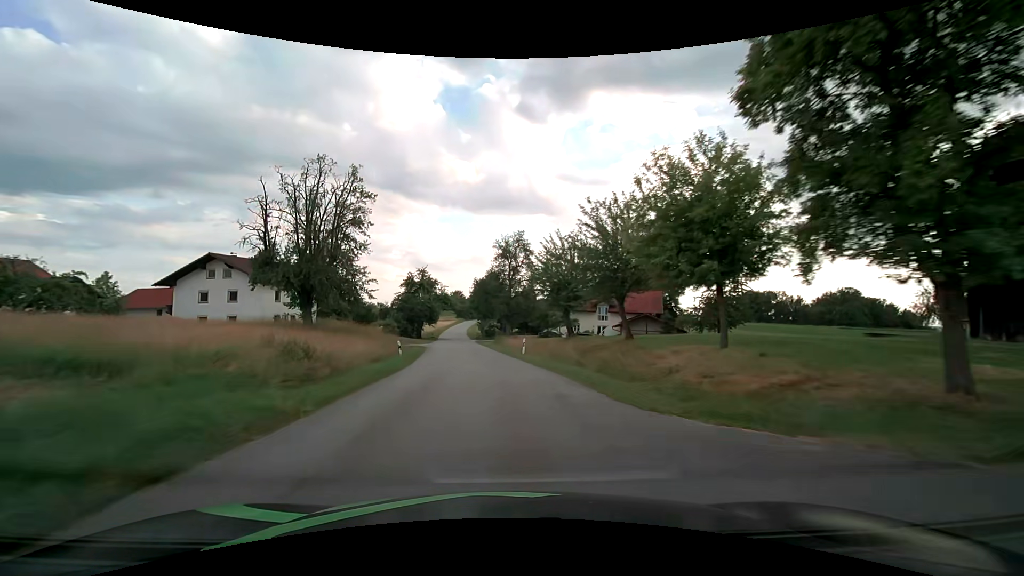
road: tertiary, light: Day
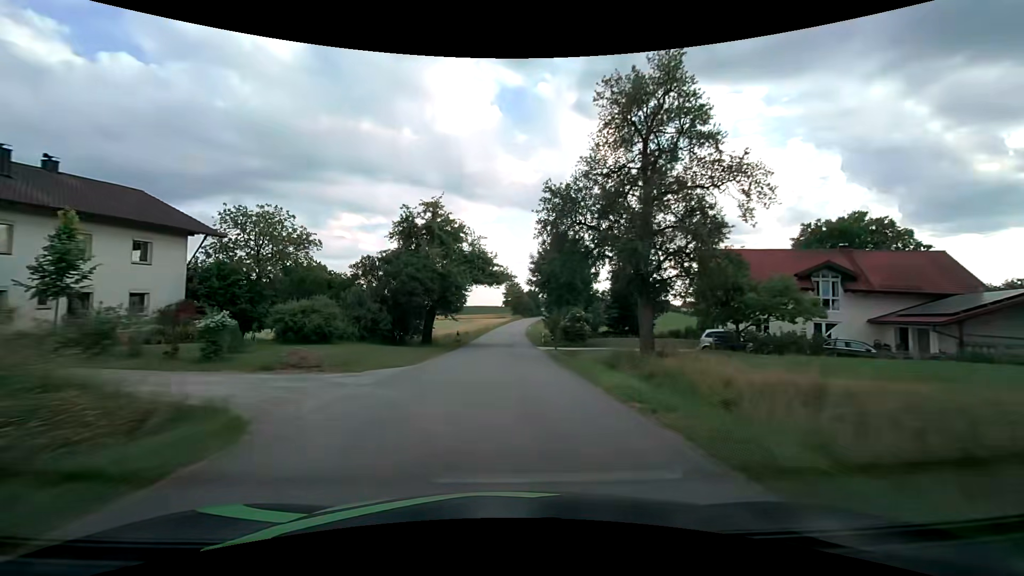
(-3.1, +39.9) m; -7°
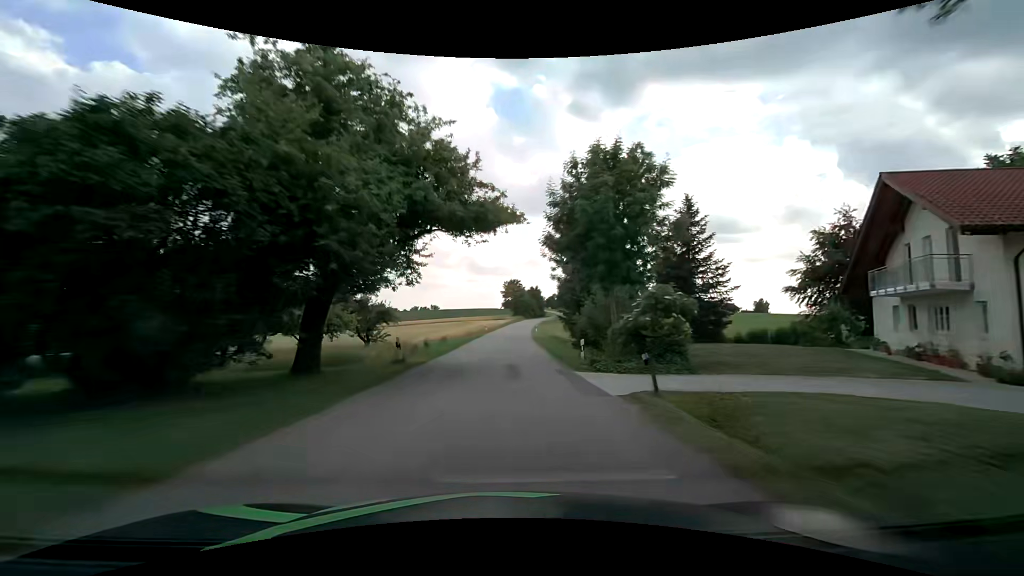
(0.0, +21.4) m; -1°
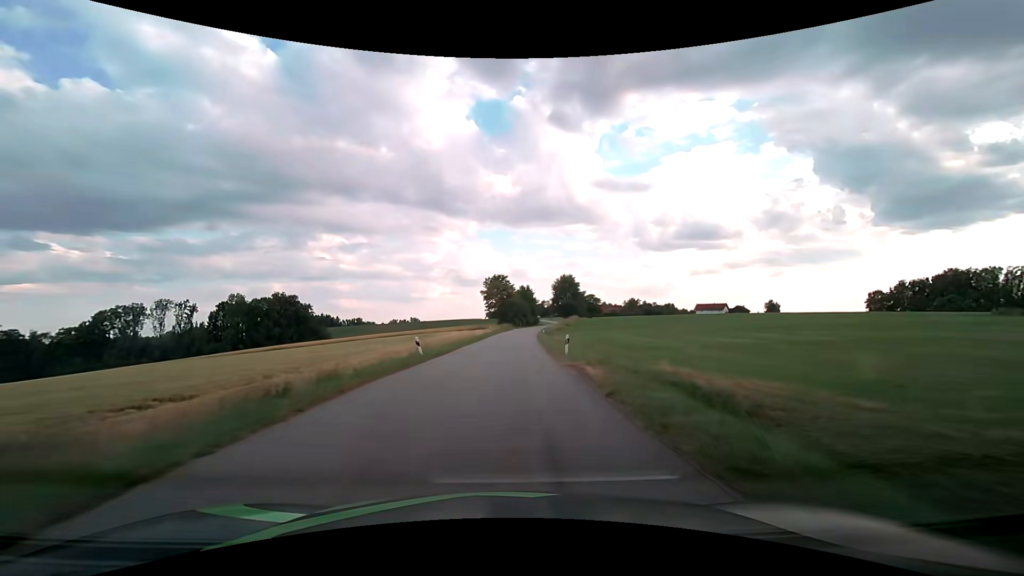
(+1.0, +44.7) m; +2°
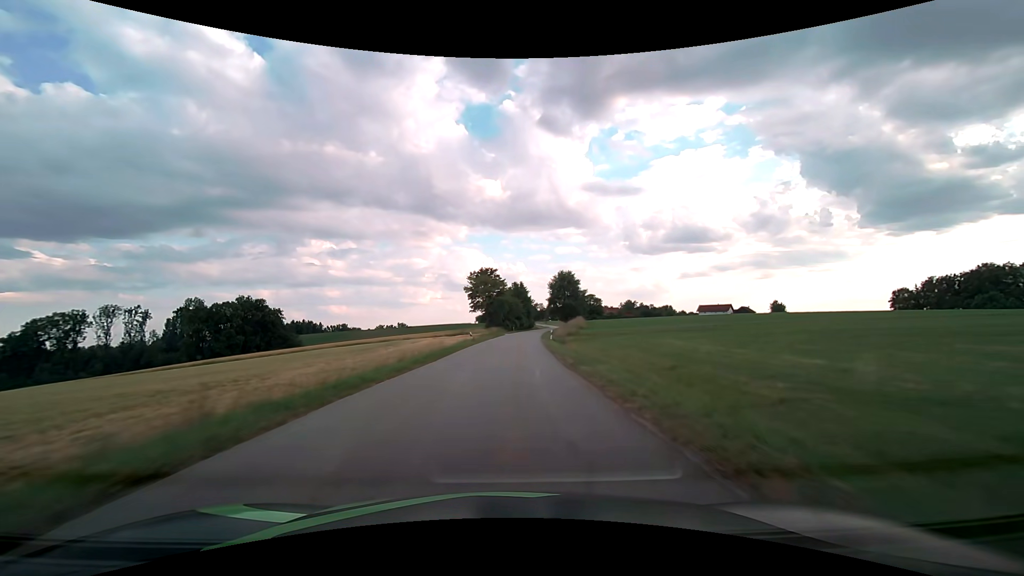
(+0.4, +23.1) m; +2°
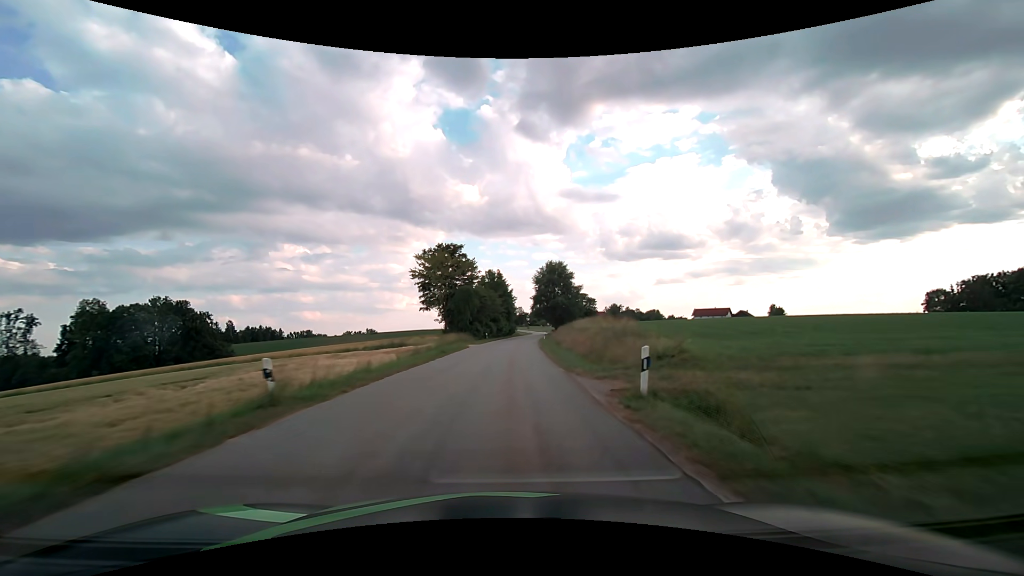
(+0.8, +35.2) m; +3°
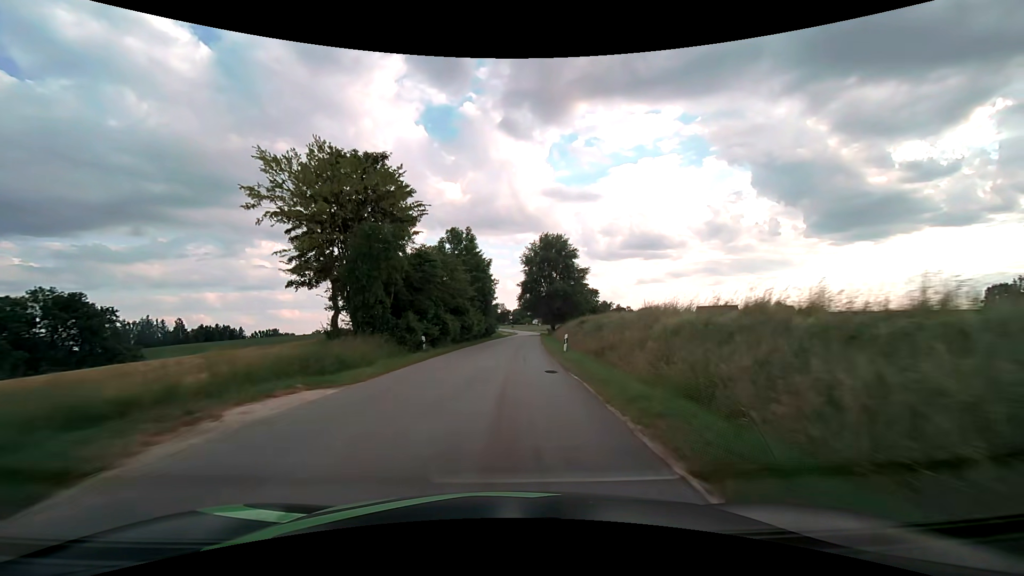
(+0.7, +35.4) m; +2°
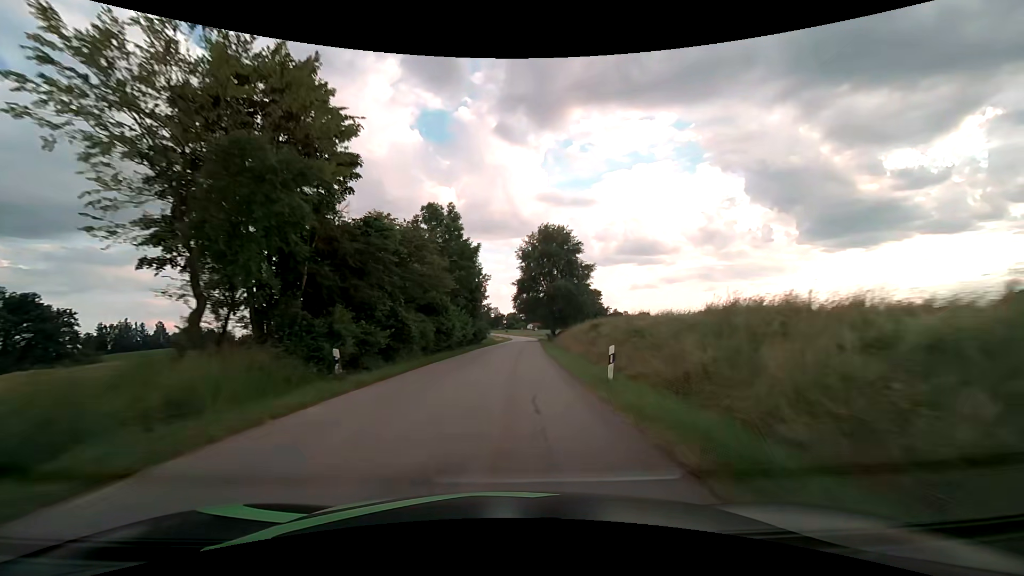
(0.0, +11.8) m; 0°
(0, +10) (0, +20) (+1, +30) (+1, +40) (+2, +50) (+2, +60) (+3, +70) (+3, +80) (+4, +90) (+4, +100) m
